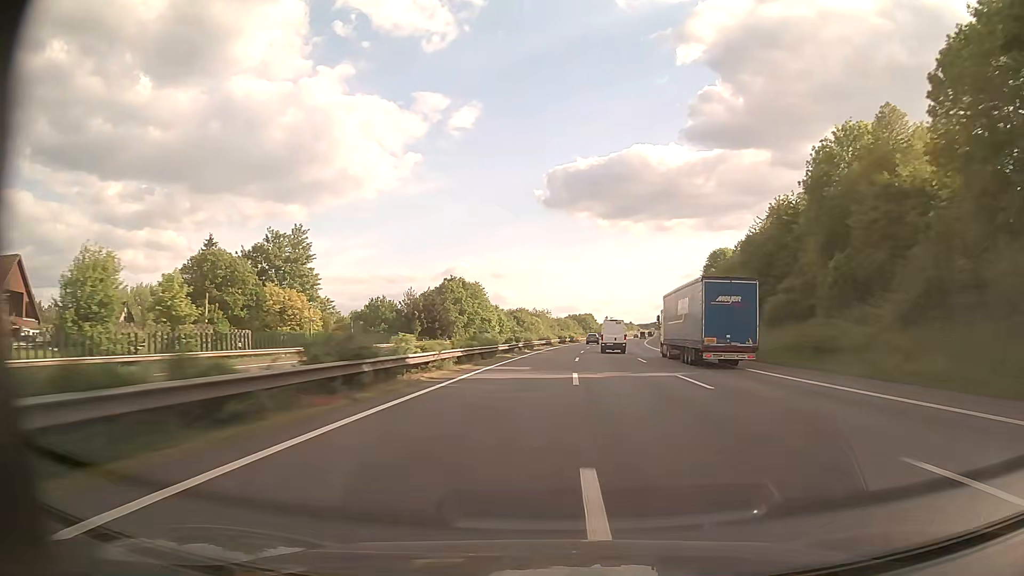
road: motorway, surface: asphalt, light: Day
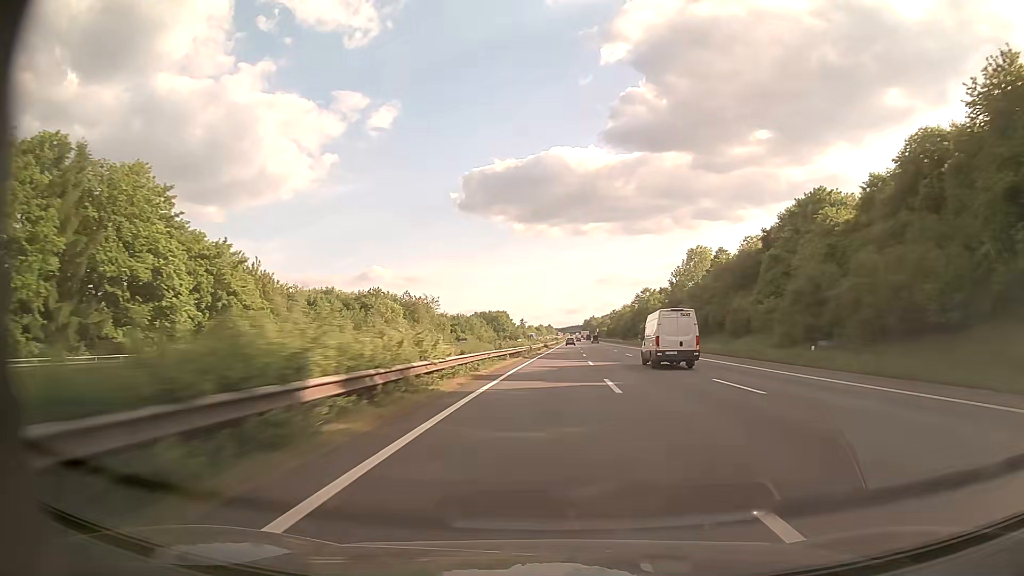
(+6.6, +109.5) m; +7°
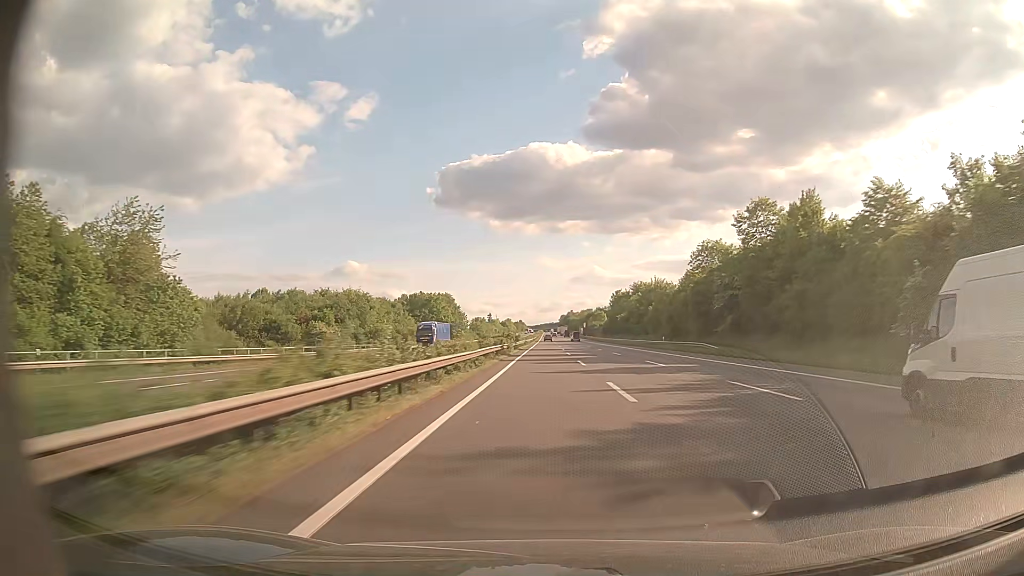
(+3.6, +111.7) m; +3°
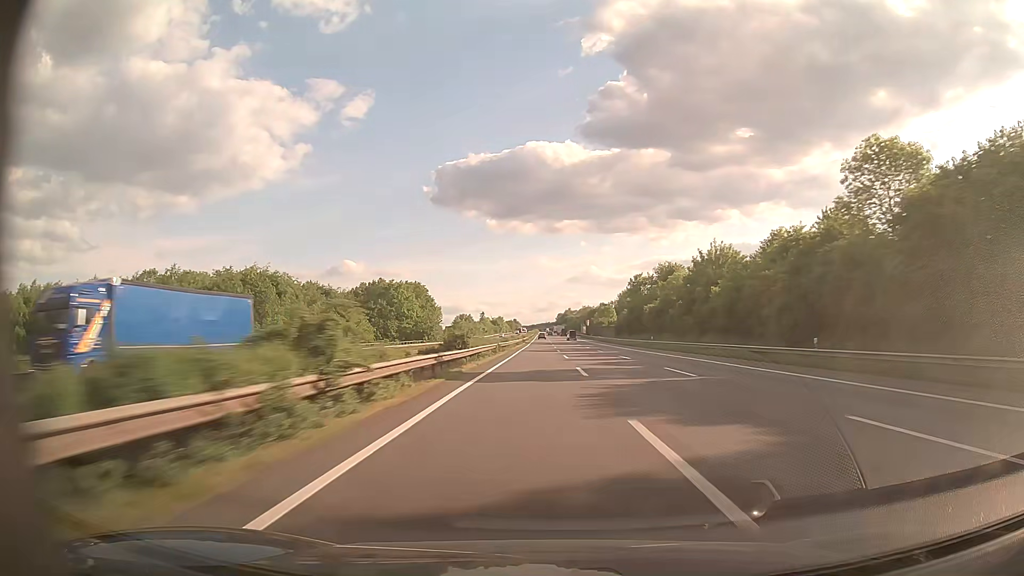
(+0.1, +45.1) m; 0°
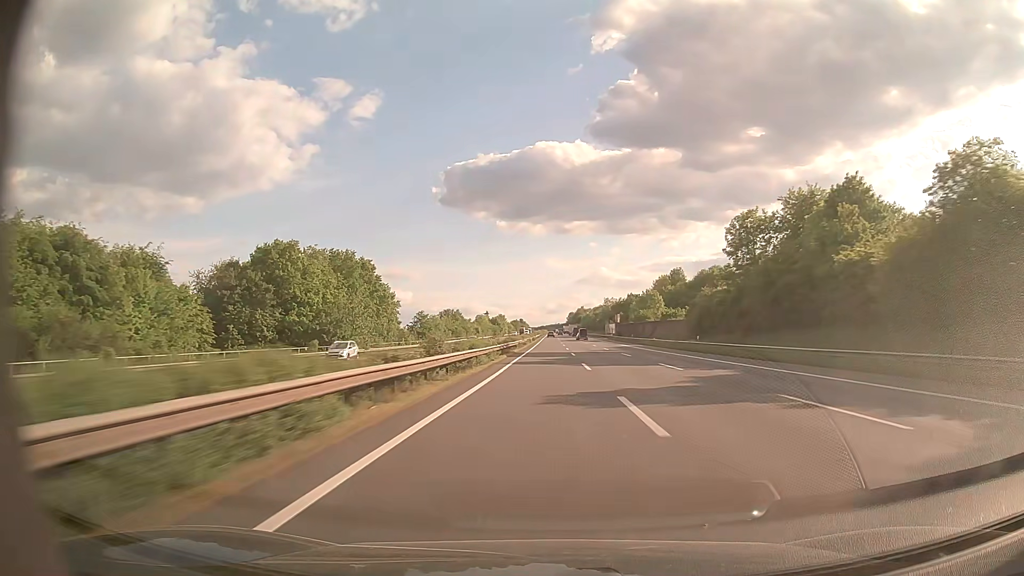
(-0.7, +67.6) m; -1°
(0, +10) (0, +20) (0, +30) (0, +40) (0, +50) (0, +60) (0, +70) (0, +80) (0, +90) (0, +100) m
